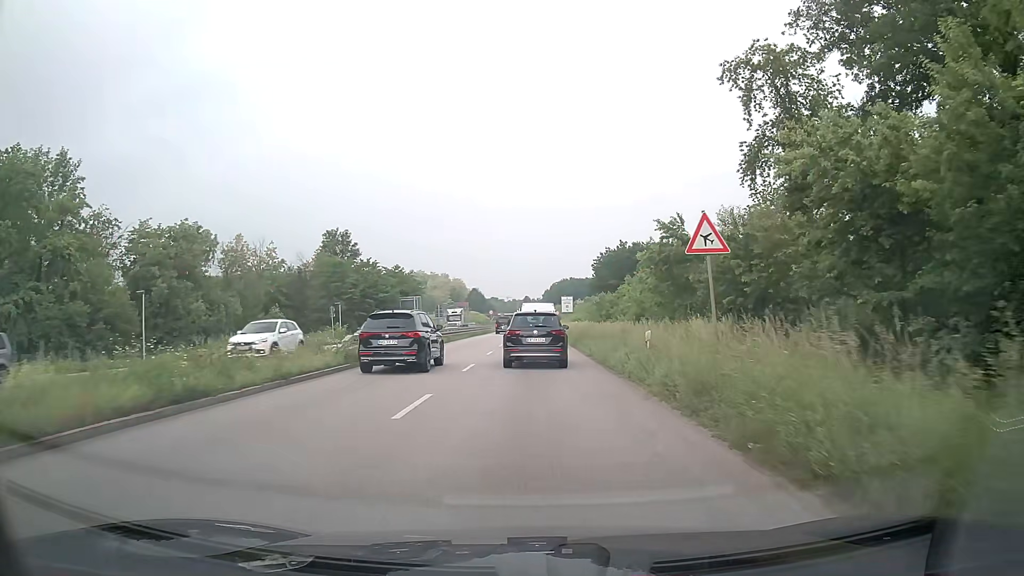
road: primary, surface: asphalt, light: Day
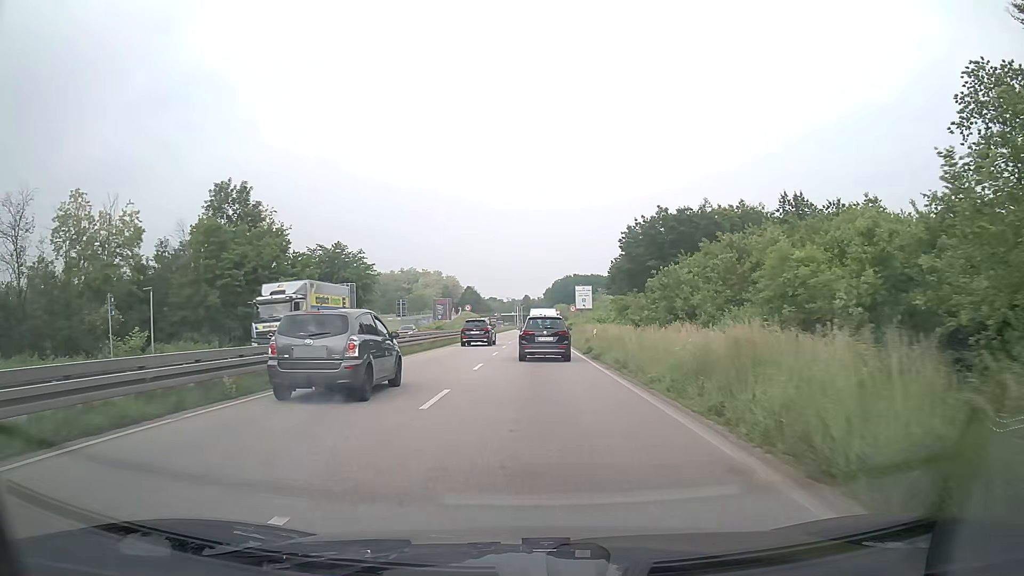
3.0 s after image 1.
(0.0, +35.1) m; 0°
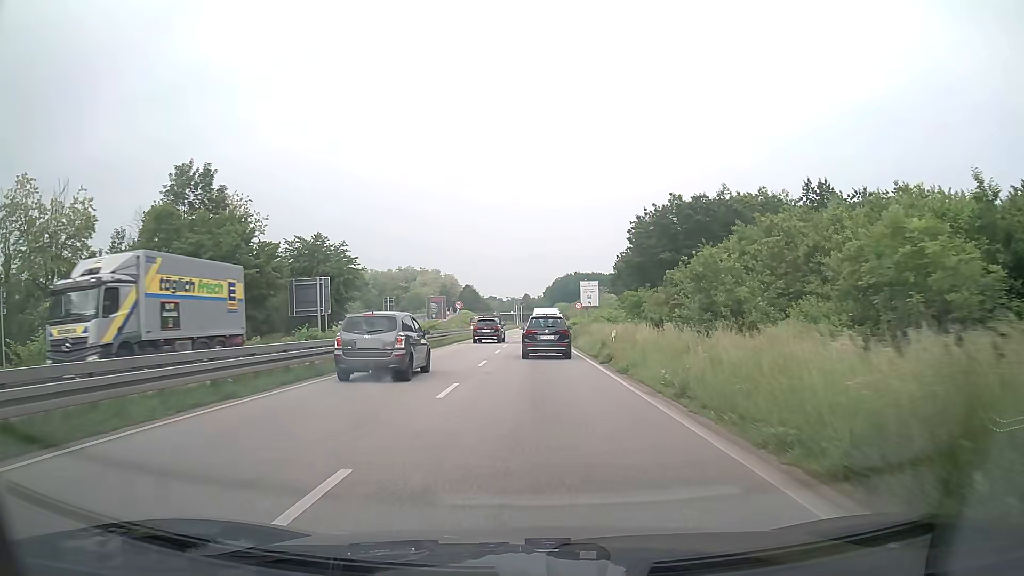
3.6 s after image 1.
(0.0, +7.5) m; 0°
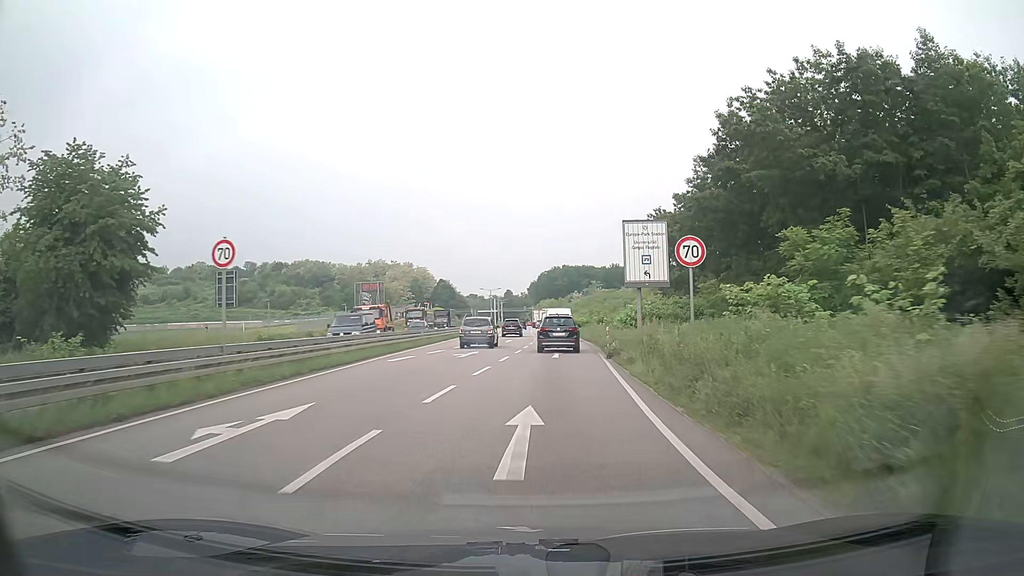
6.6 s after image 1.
(+0.1, +40.2) m; +1°
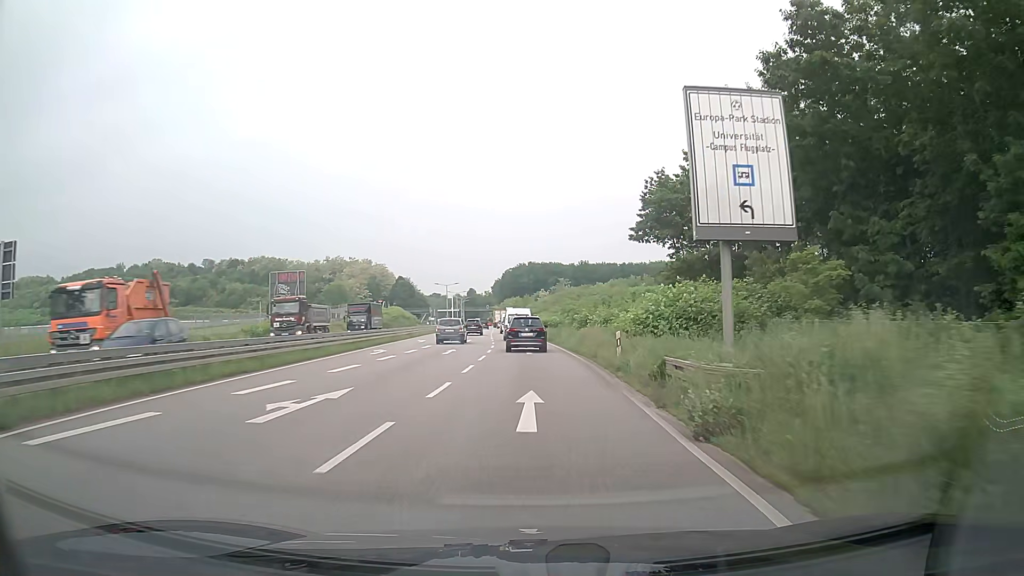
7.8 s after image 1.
(+0.5, +17.2) m; +3°
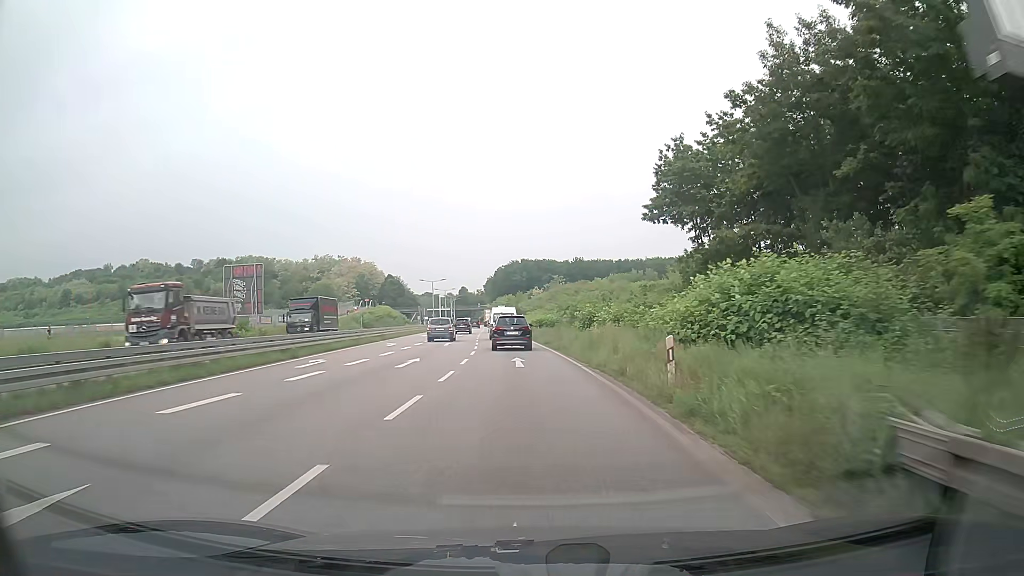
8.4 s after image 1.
(+0.1, +8.8) m; 0°
